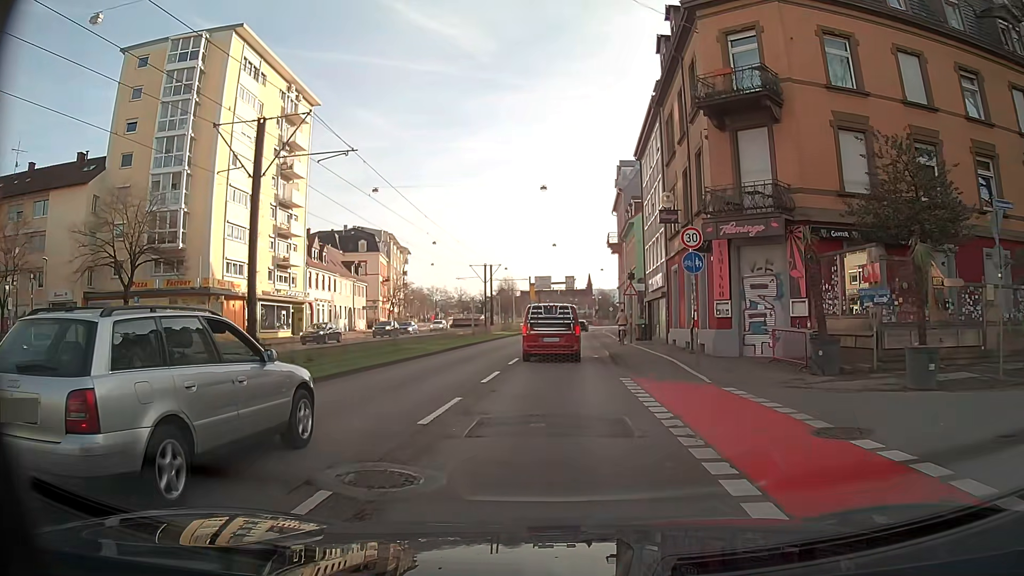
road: primary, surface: asphalt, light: Day
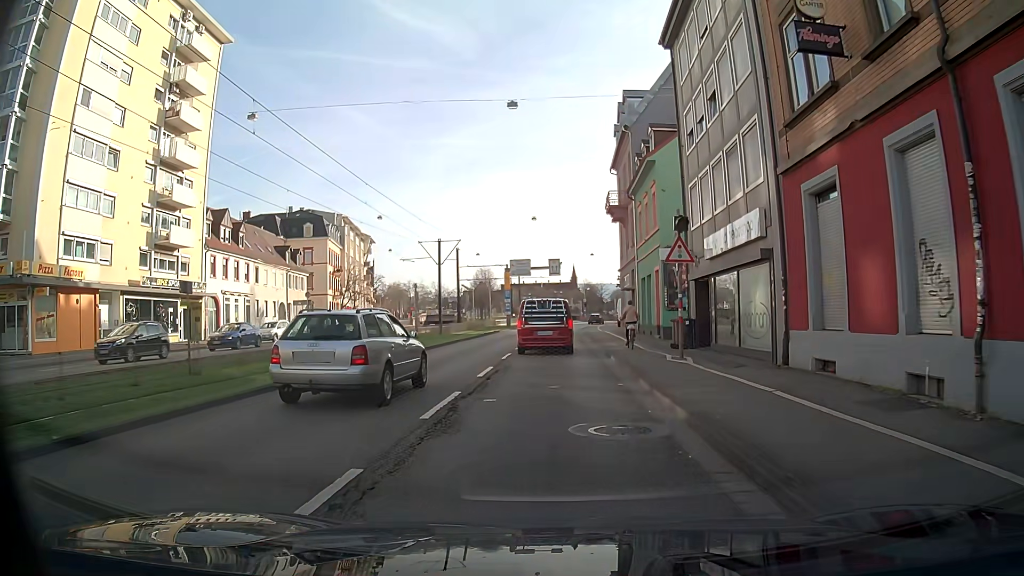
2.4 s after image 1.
(+0.3, +18.0) m; +2°
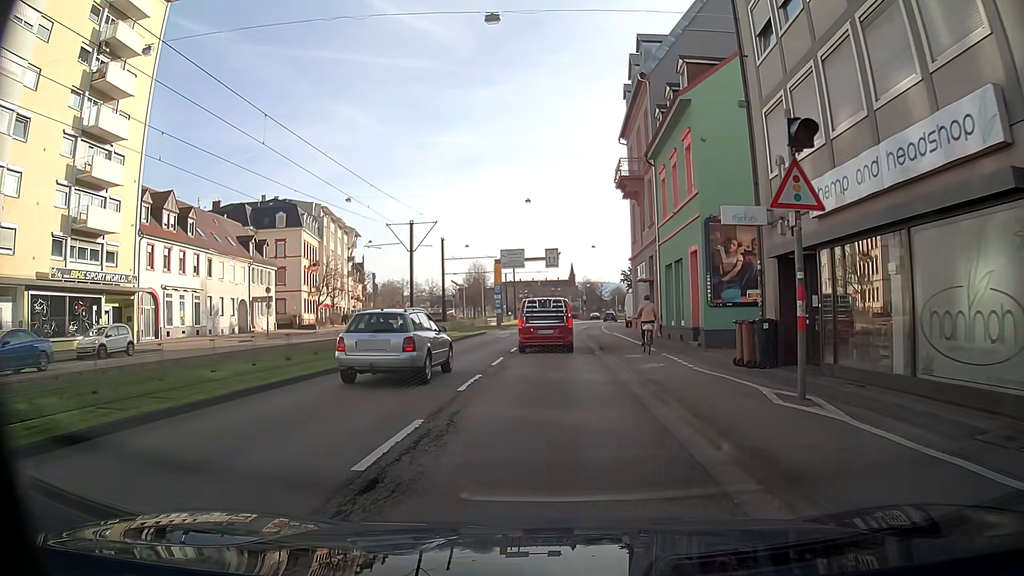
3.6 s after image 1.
(0.0, +9.0) m; 0°
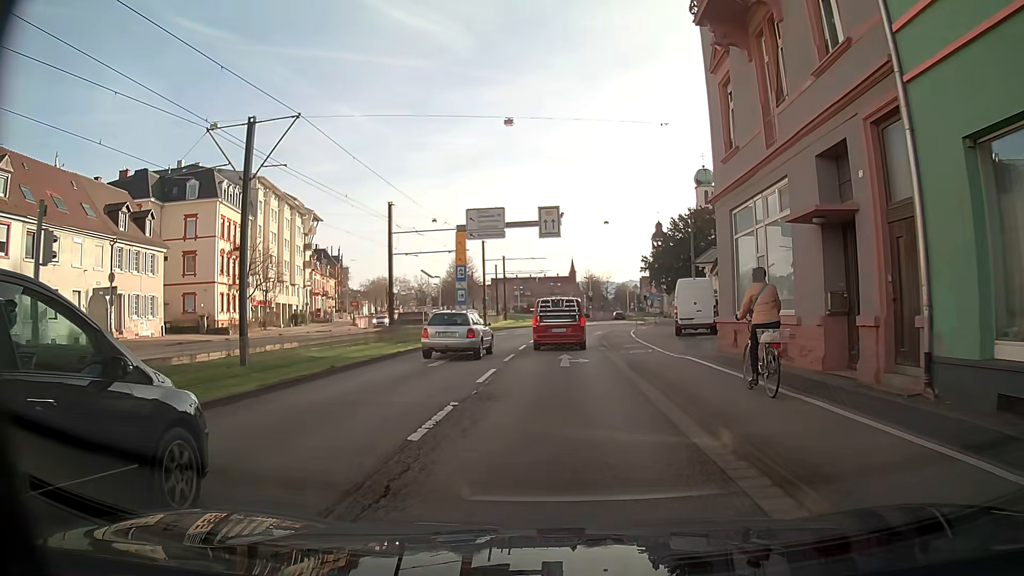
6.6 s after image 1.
(+0.1, +22.6) m; 0°
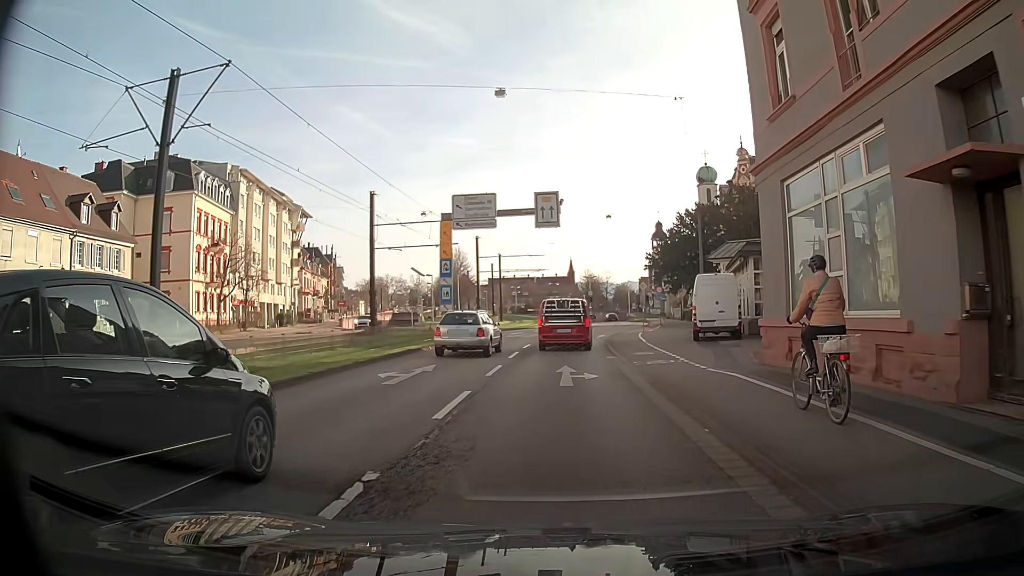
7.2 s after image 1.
(0.0, +4.5) m; 0°
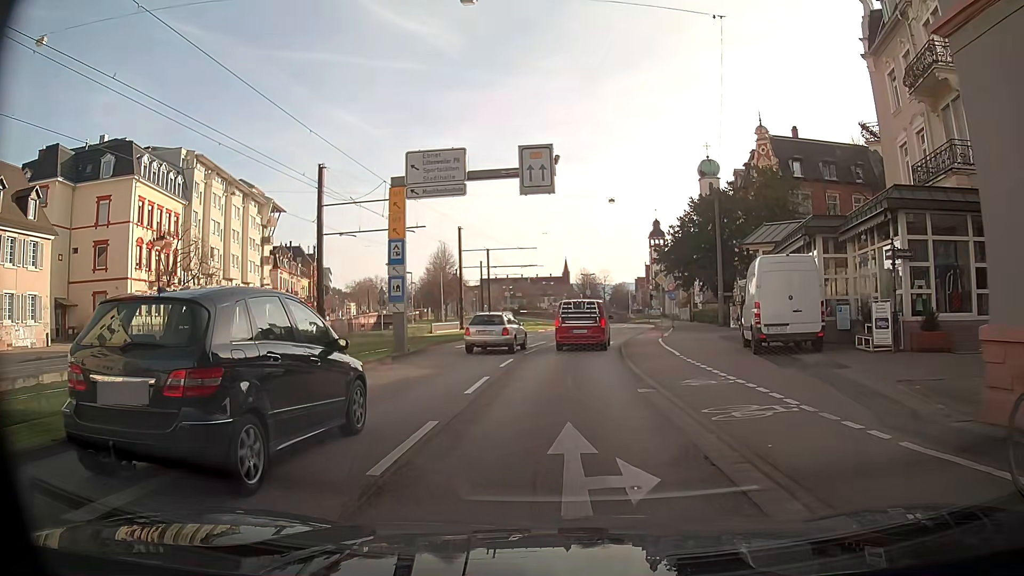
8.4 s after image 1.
(0.0, +9.0) m; +1°
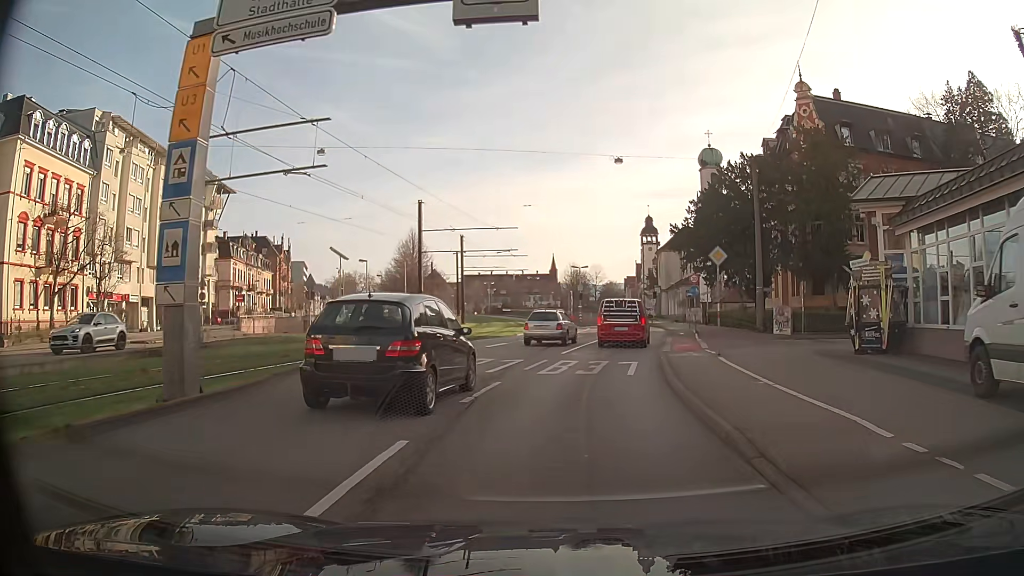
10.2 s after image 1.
(+0.1, +13.5) m; +2°
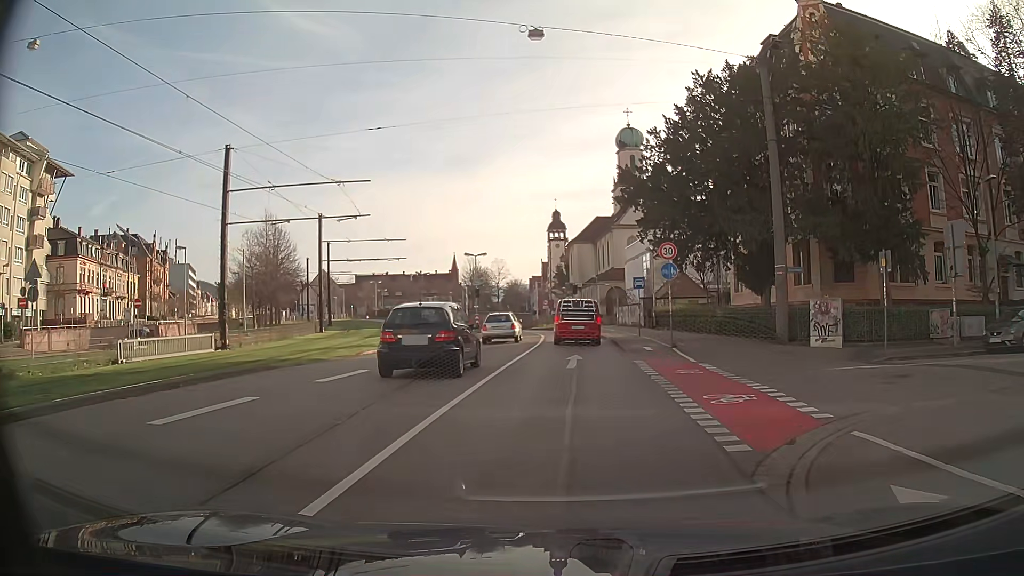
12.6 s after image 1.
(+1.2, +18.0) m; +8°
